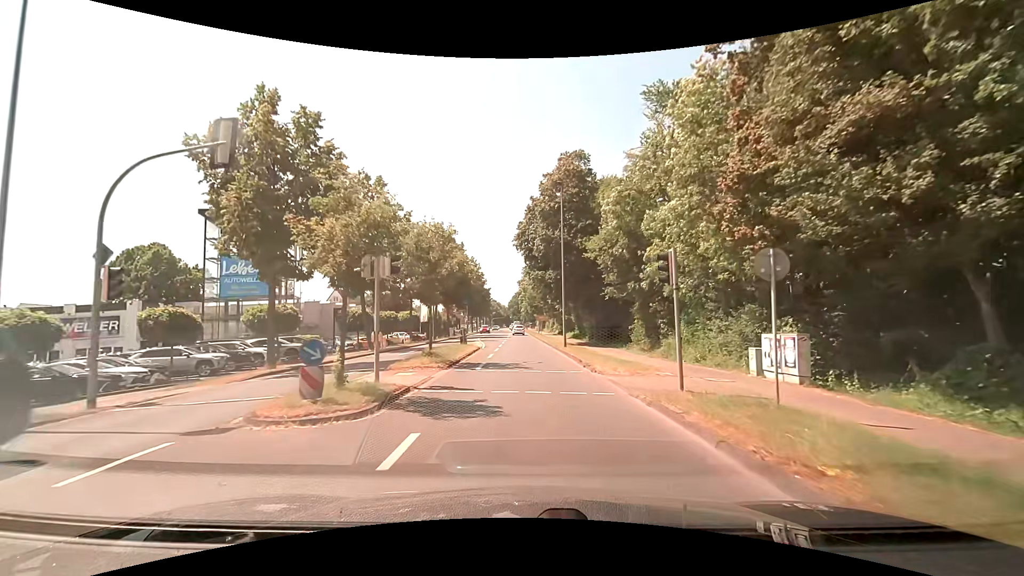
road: secondary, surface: asphalt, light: Day
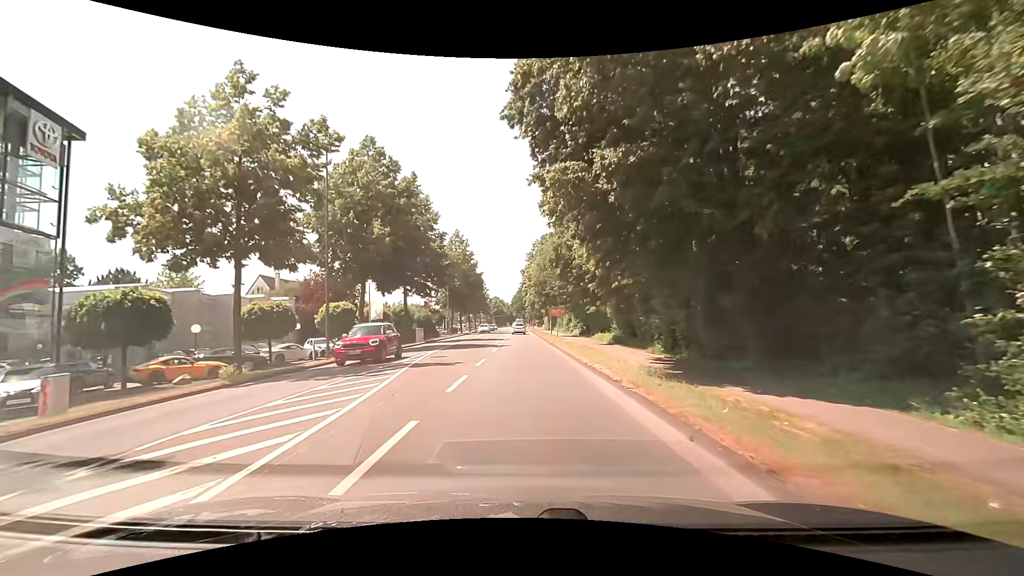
(-0.1, +30.6) m; 0°
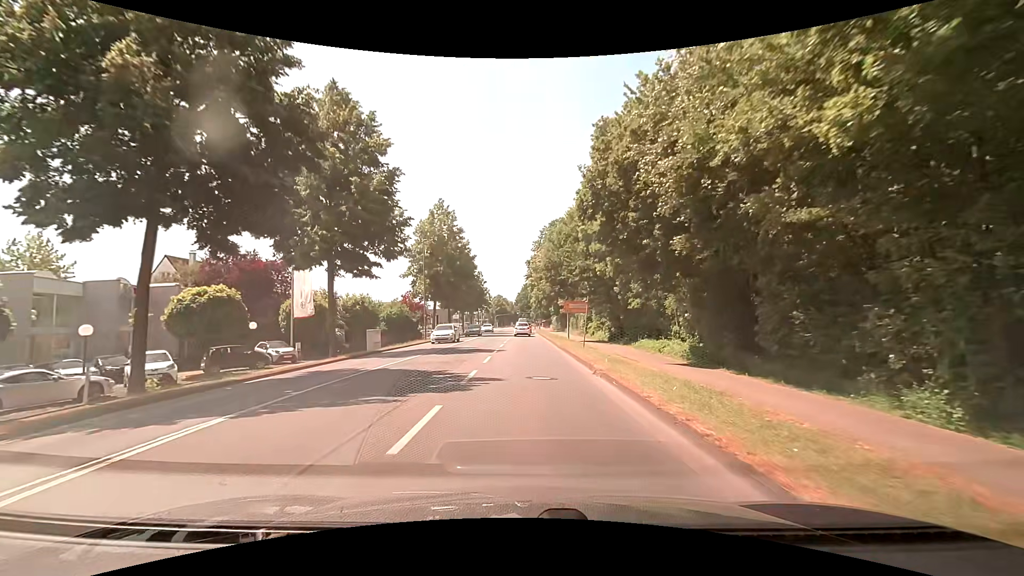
(-0.2, +19.5) m; -1°
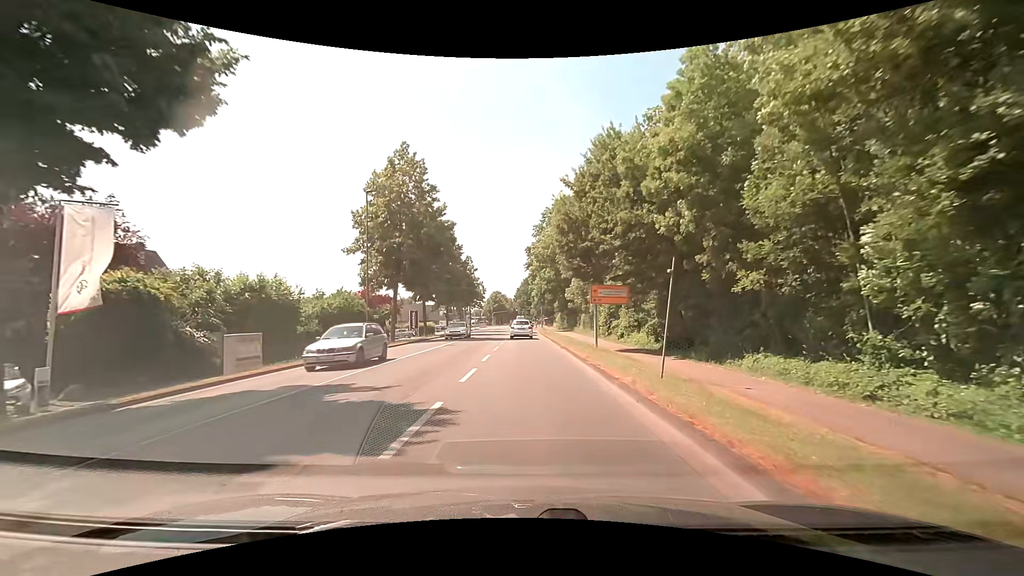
(+0.1, +18.1) m; 0°
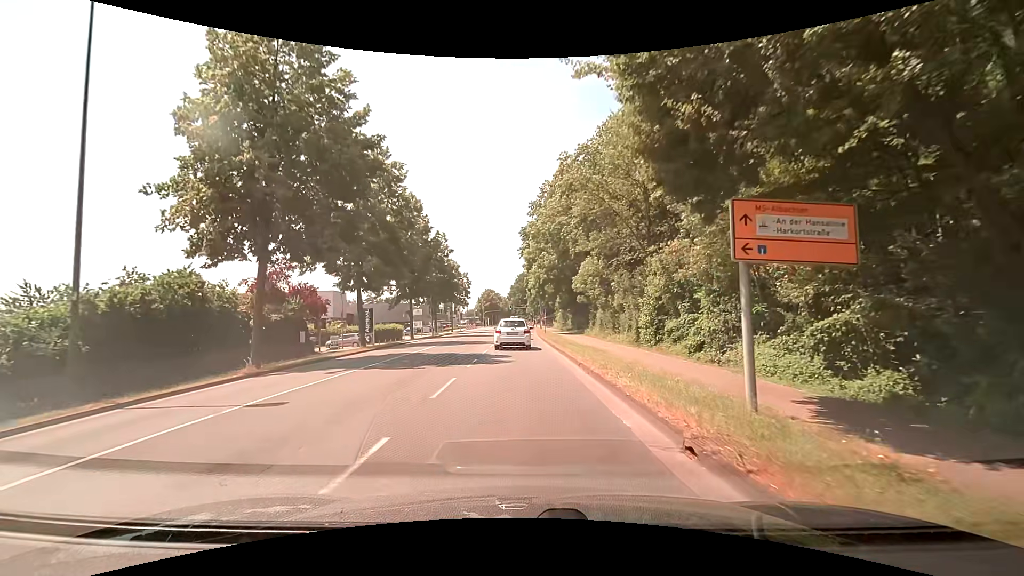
(+0.2, +19.9) m; +1°
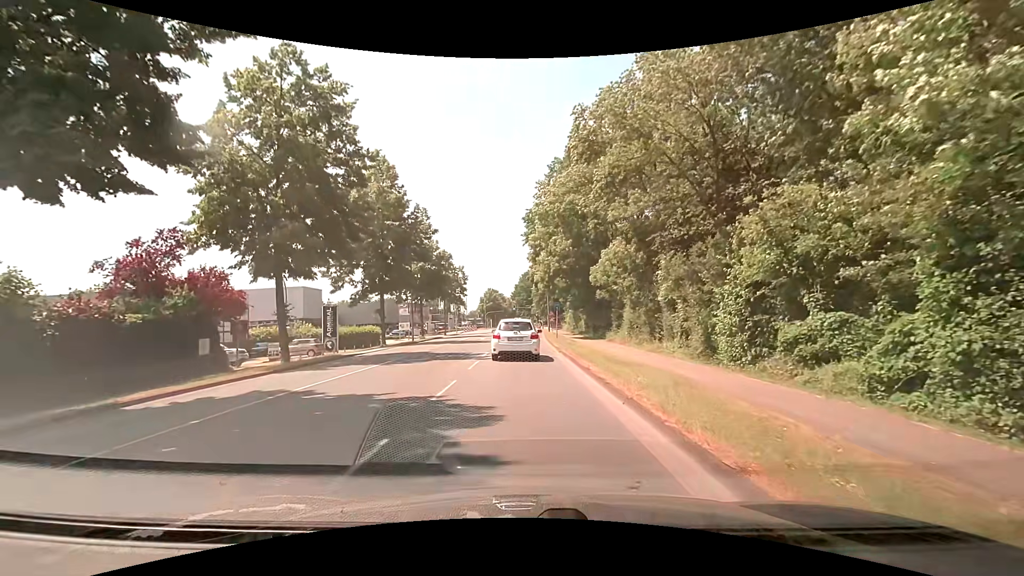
(-0.1, +12.1) m; -1°
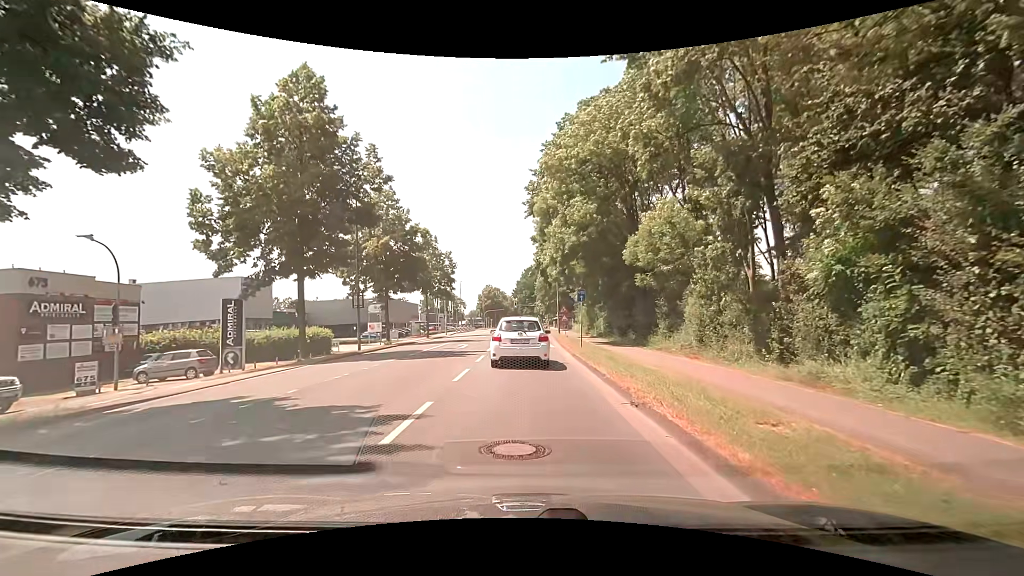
(-0.1, +15.1) m; -1°
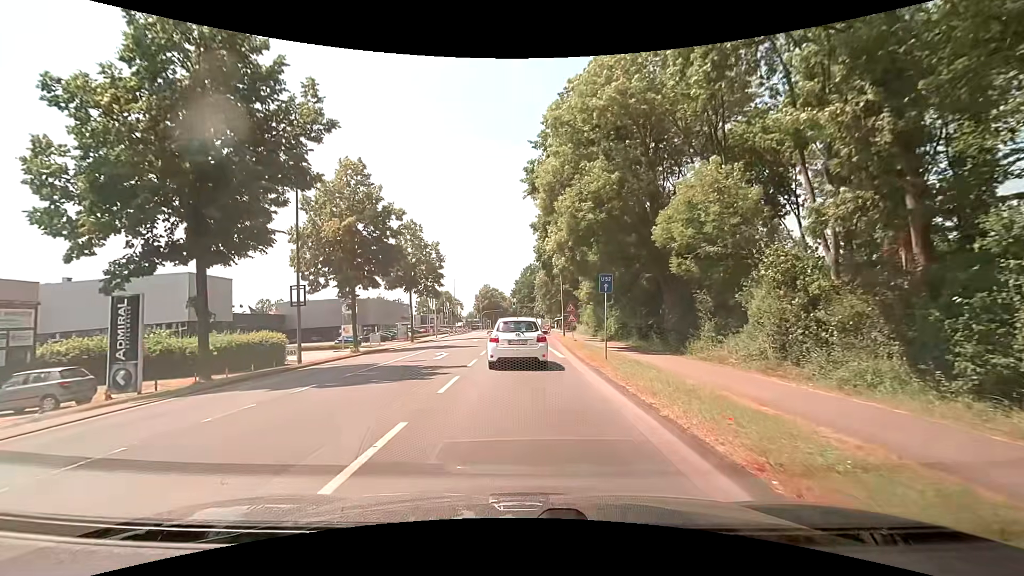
(+0.1, +7.7) m; +1°
(0, +10) (-1, +20) (-1, +30) (-2, +40) (-2, +50) (-2, +60) (-2, +70) (-3, +80) (-3, +90) (-3, +100) m
